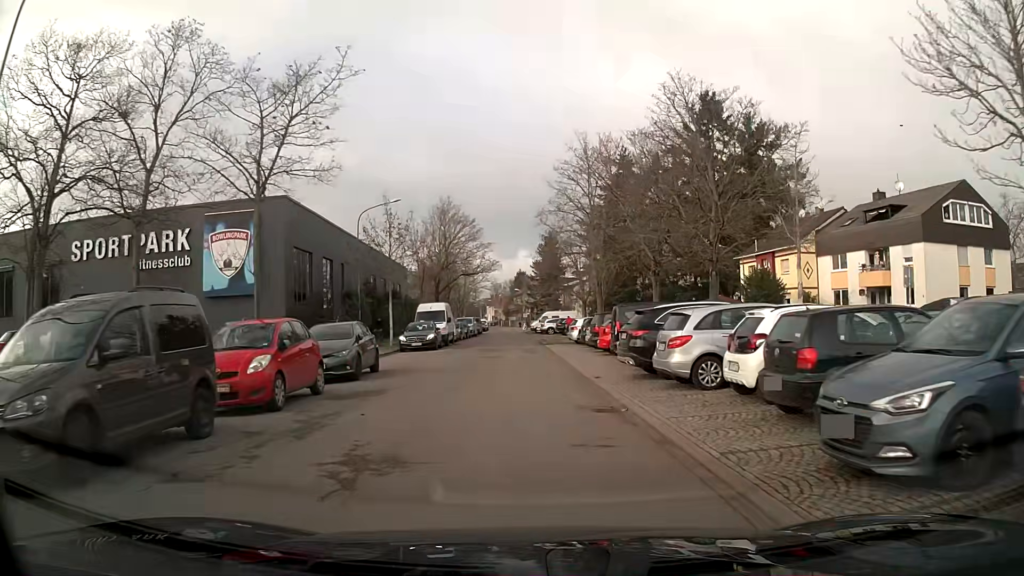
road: residential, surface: asphalt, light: Day
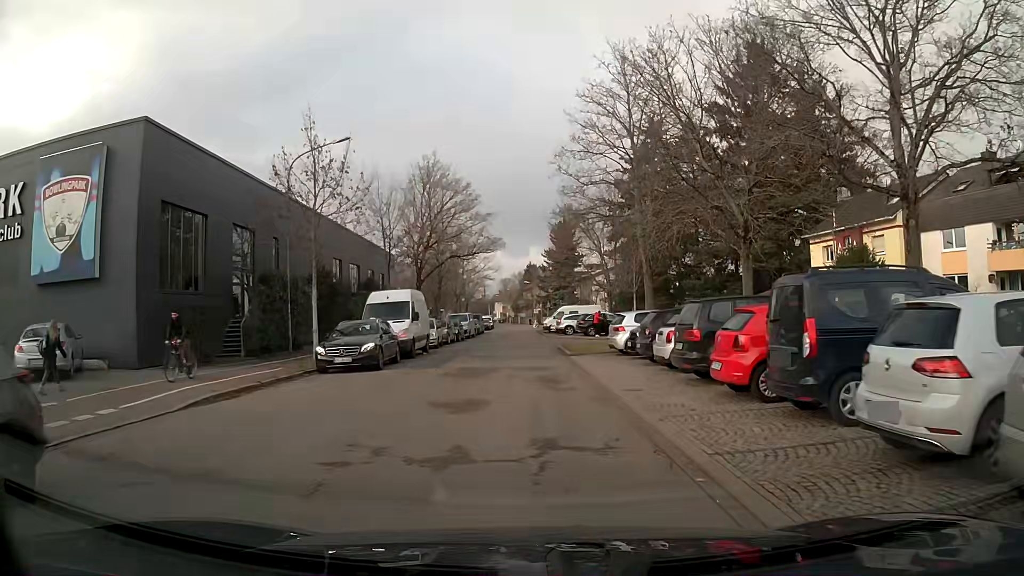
(-0.1, +14.8) m; 0°
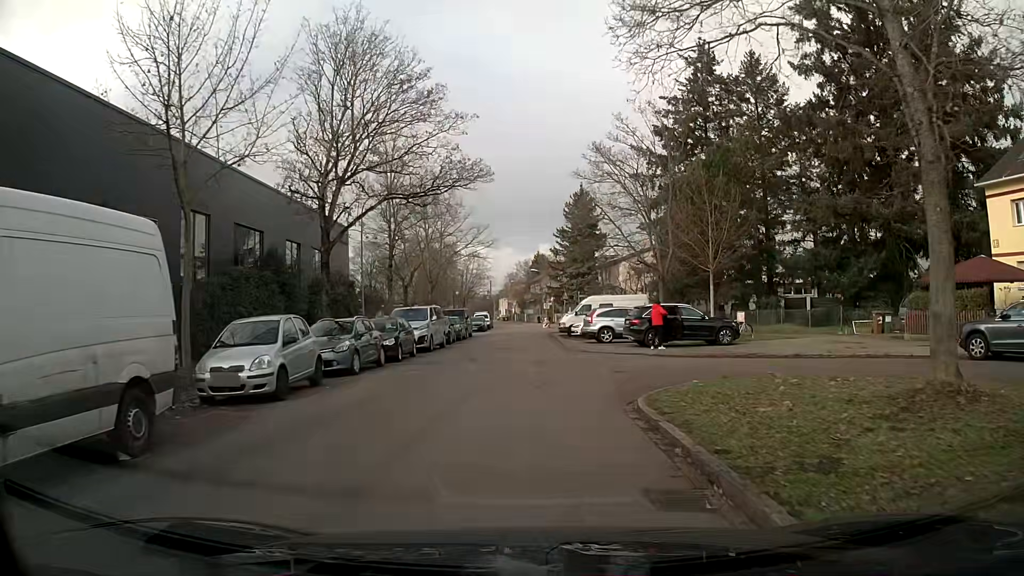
(-0.2, +21.6) m; -1°
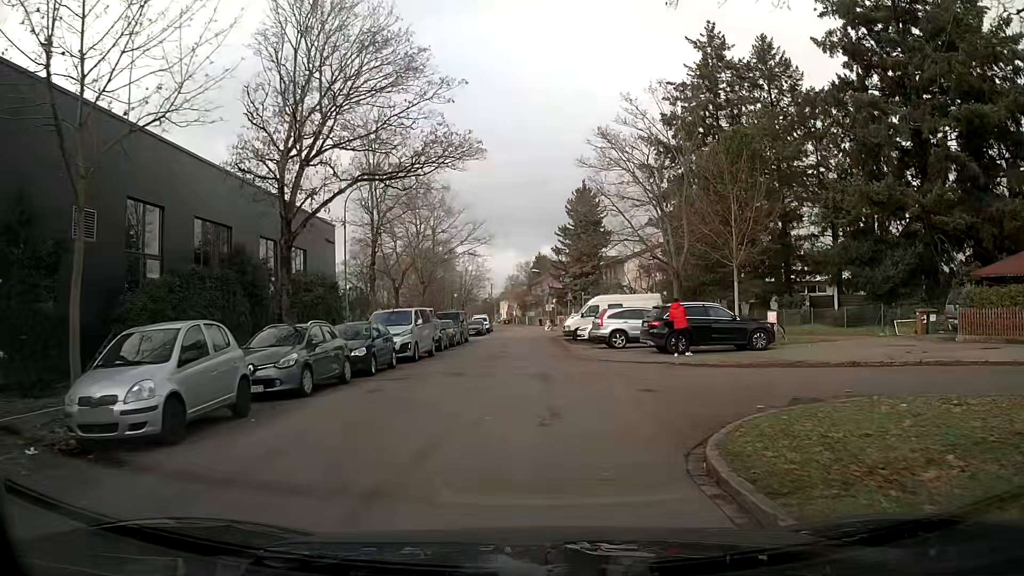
(0.0, +3.9) m; 0°
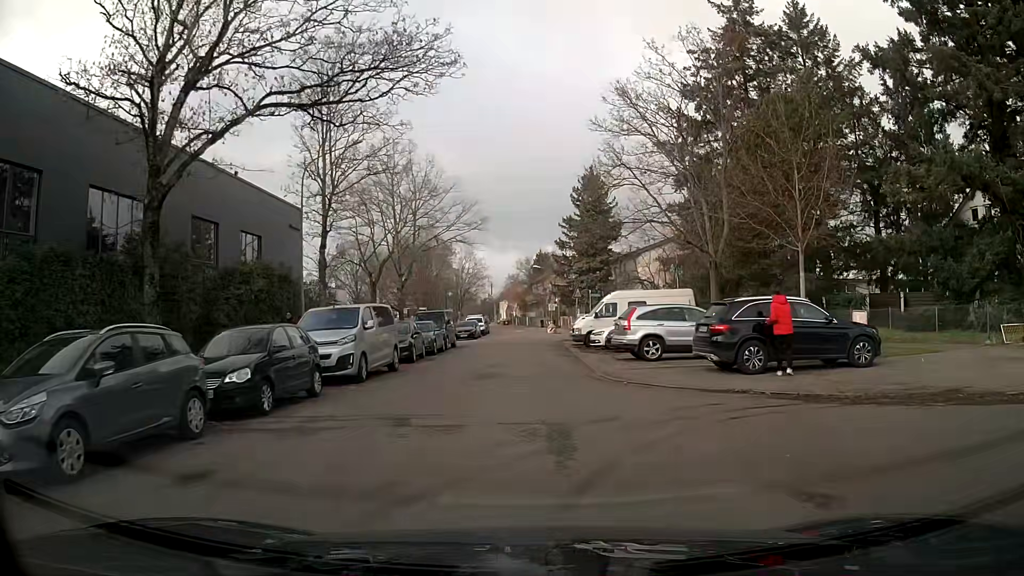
(0.0, +7.4) m; 0°
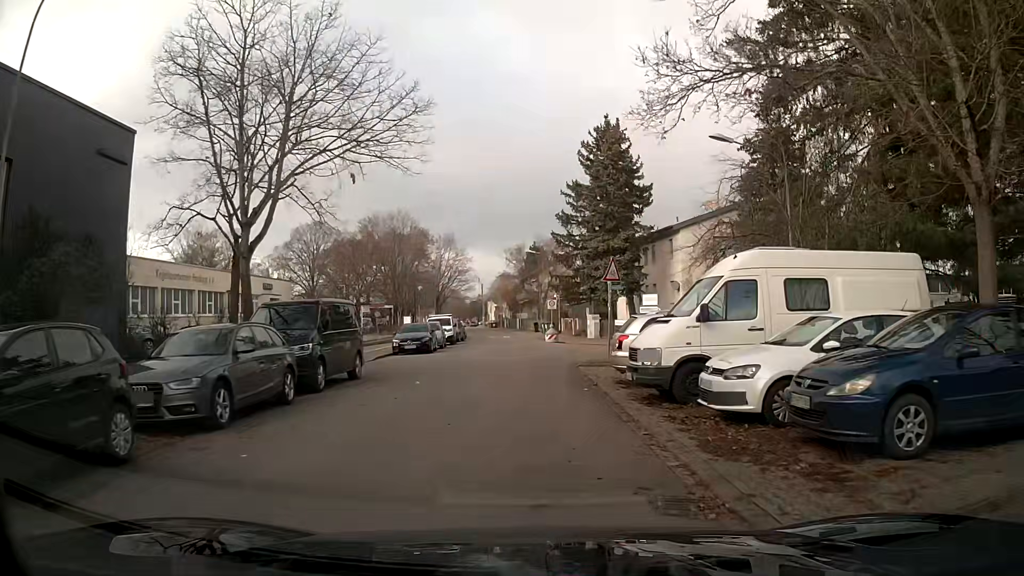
(+0.1, +19.2) m; 0°
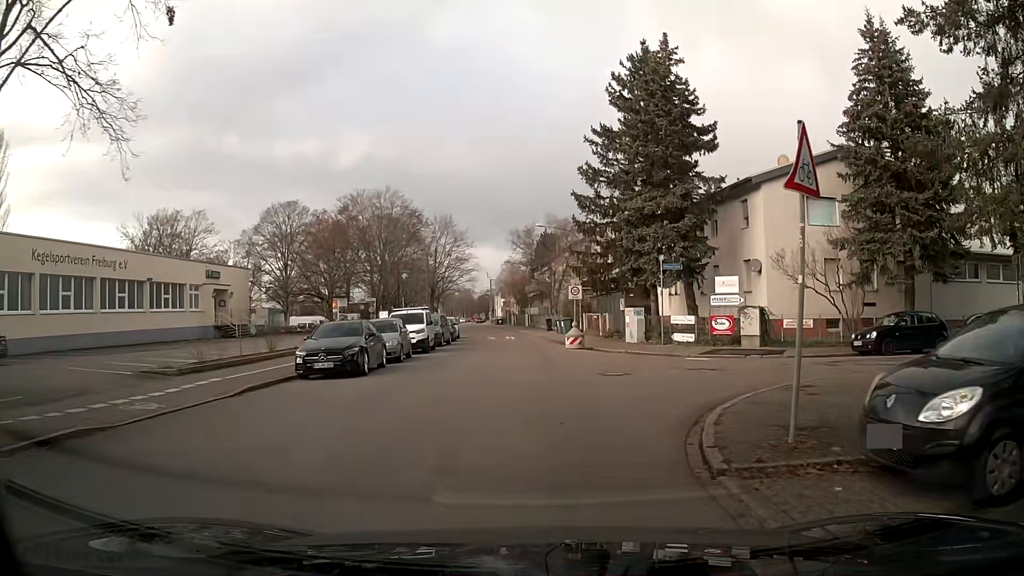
(-0.1, +13.8) m; -1°
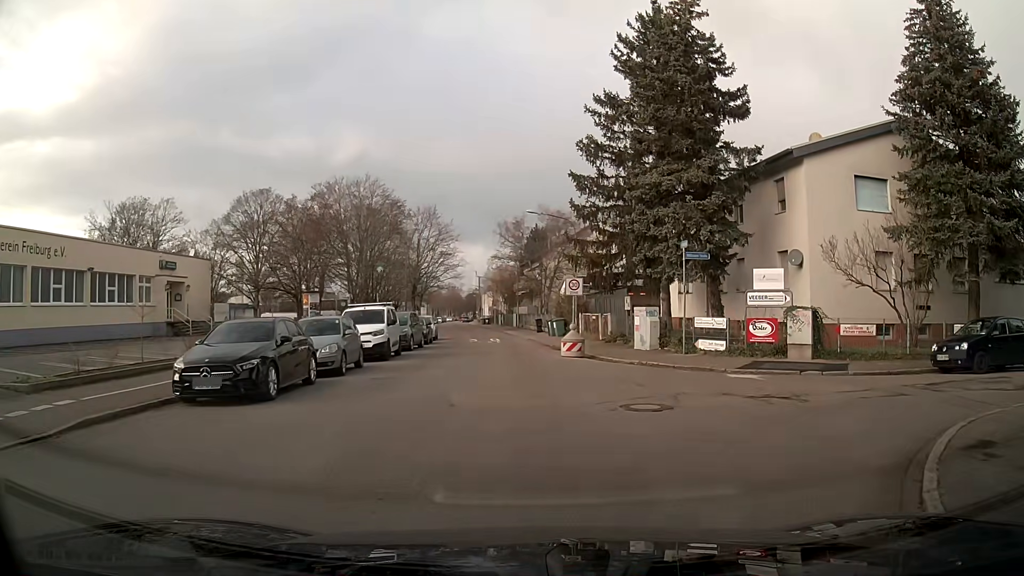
(+0.1, +5.5) m; +4°
(+3, +9) (+13, +13) (+22, +14) (+32, +15) (+42, +16) (+52, +18) (+62, +19) (+72, +21) (+82, +22) (+92, +24) m
